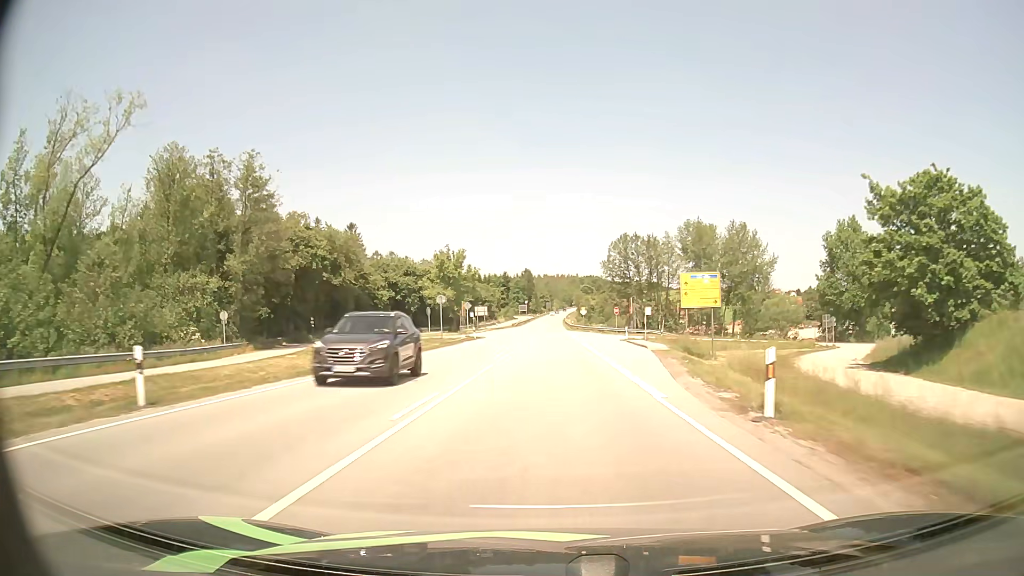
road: primary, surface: asphalt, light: Day
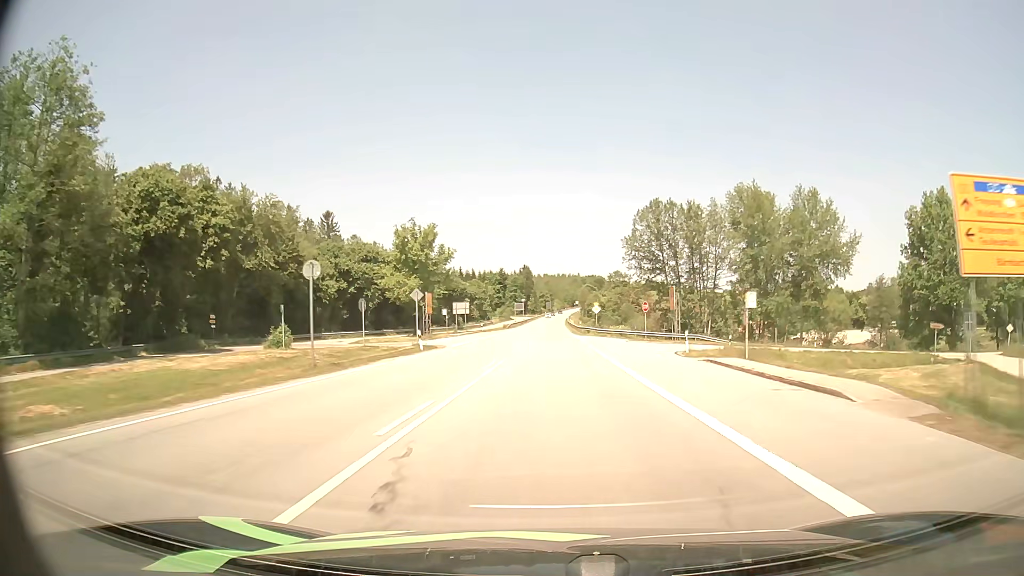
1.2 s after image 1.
(-0.1, +25.5) m; 0°
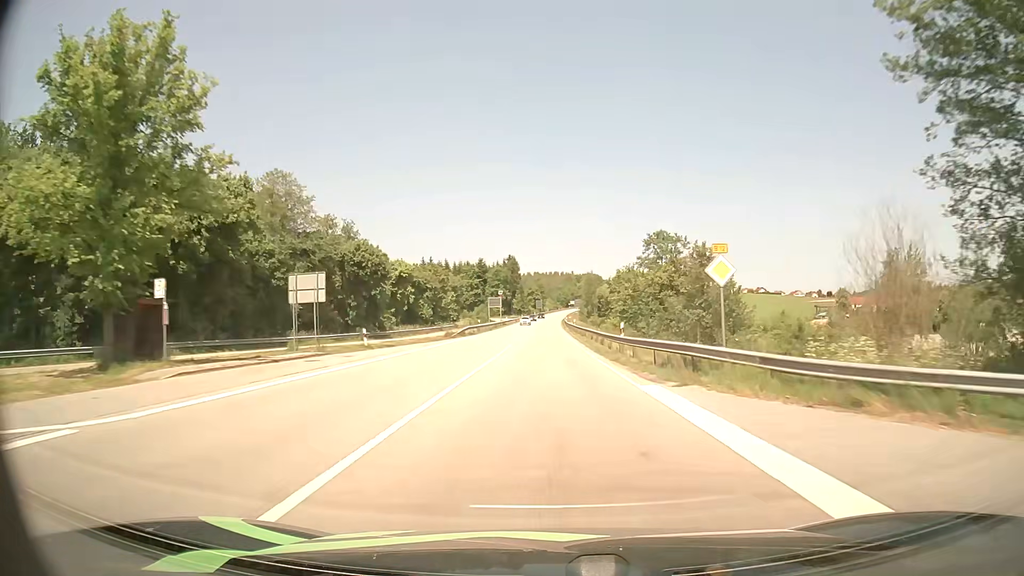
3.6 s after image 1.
(+0.2, +52.8) m; 0°
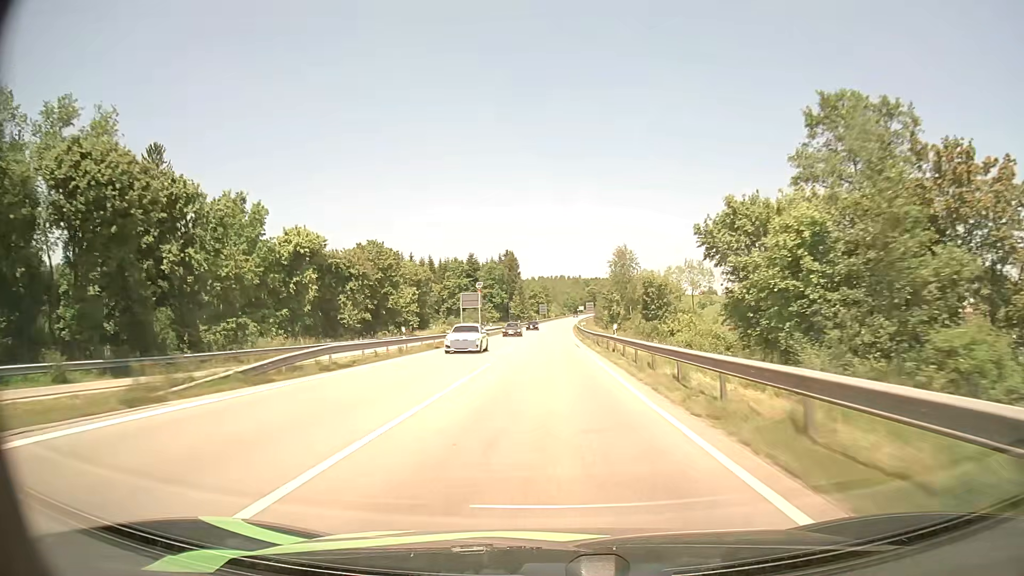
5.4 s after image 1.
(+0.1, +41.2) m; 0°
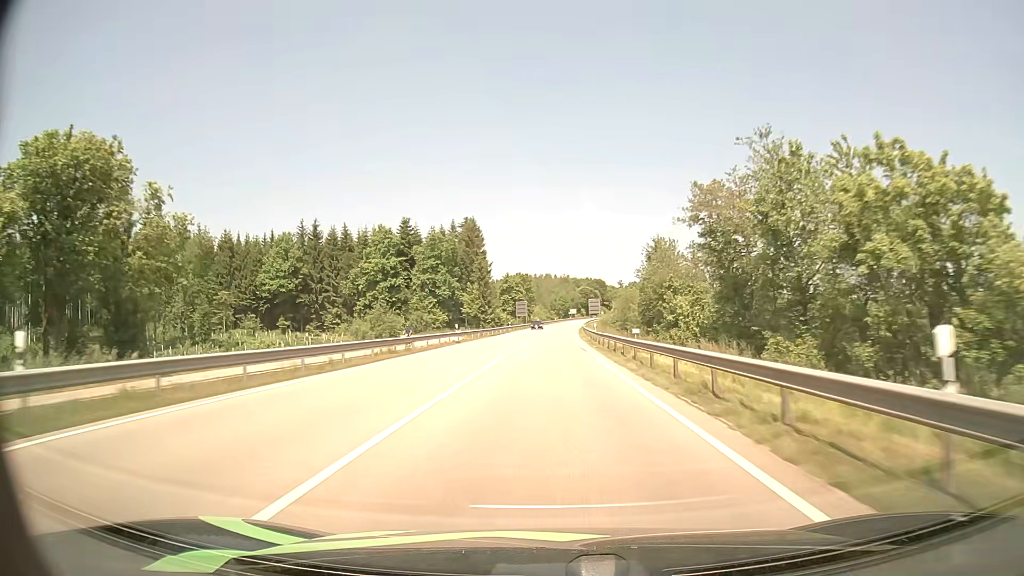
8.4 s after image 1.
(+0.4, +71.3) m; +1°
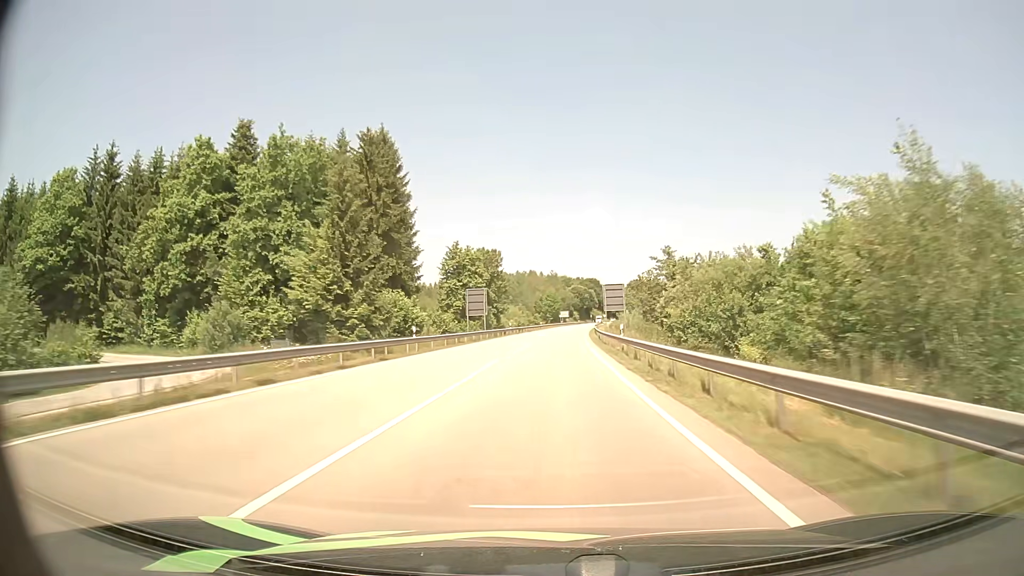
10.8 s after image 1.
(+0.7, +60.8) m; +1°
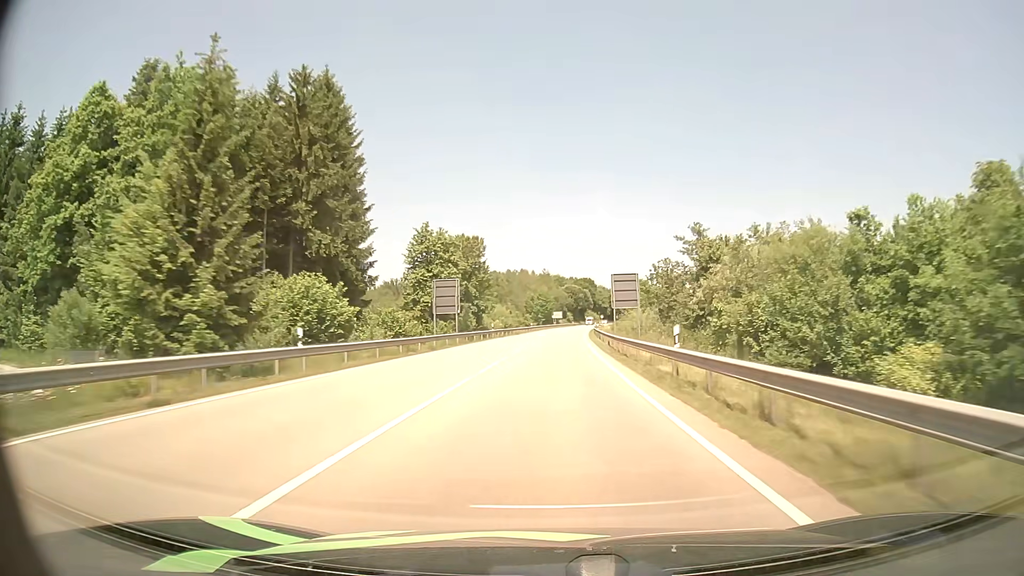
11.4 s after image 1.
(+0.1, +15.7) m; +1°
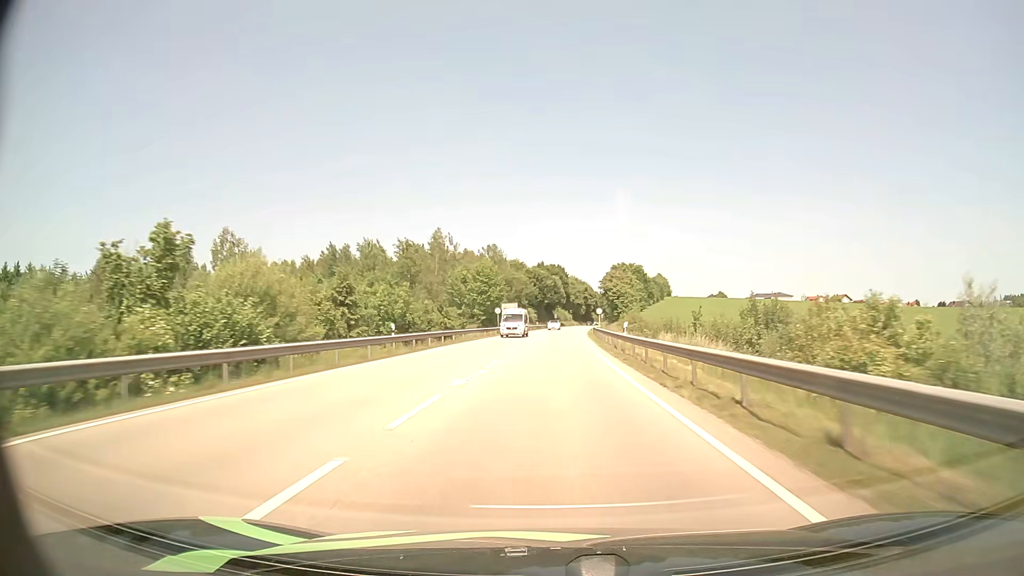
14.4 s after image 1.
(+2.5, +81.2) m; +3°
(0, +10) (0, +20) (0, +30) (+1, +40) (+1, +50) (+1, +60) (+2, +70) (+2, +80) (+3, +90) (+4, +100) m
